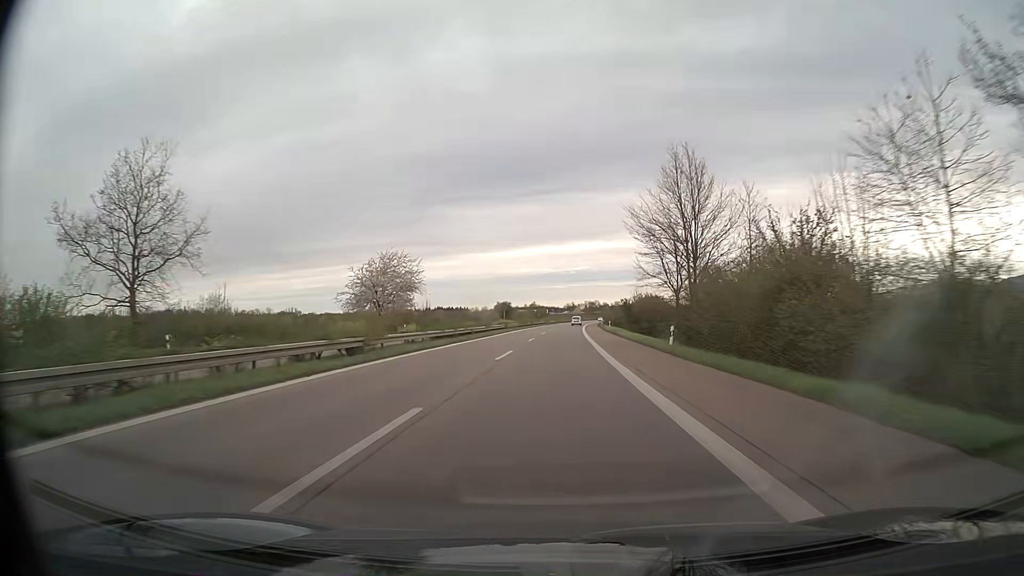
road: trunk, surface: asphalt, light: Day
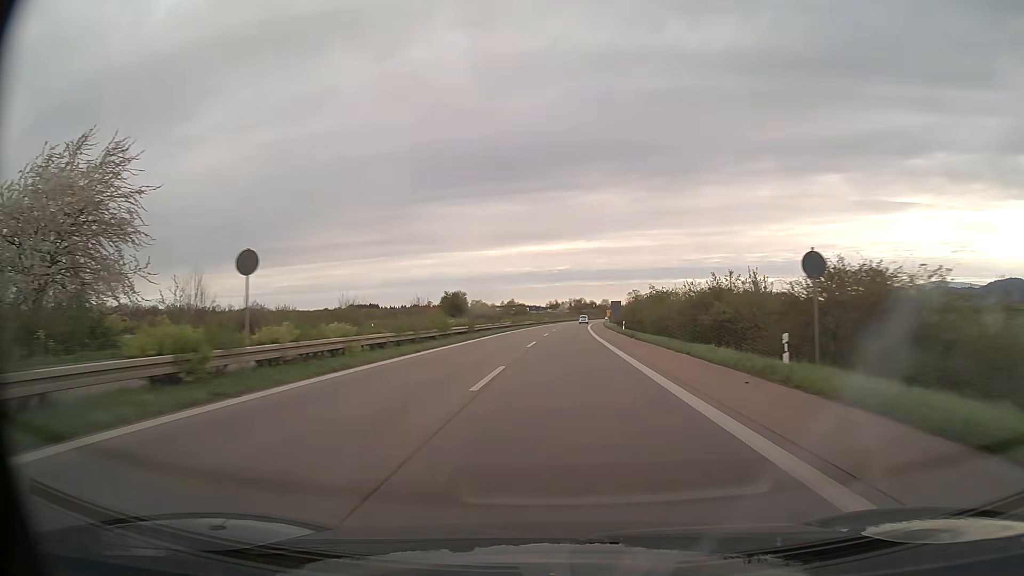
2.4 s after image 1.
(+0.9, +64.4) m; +2°
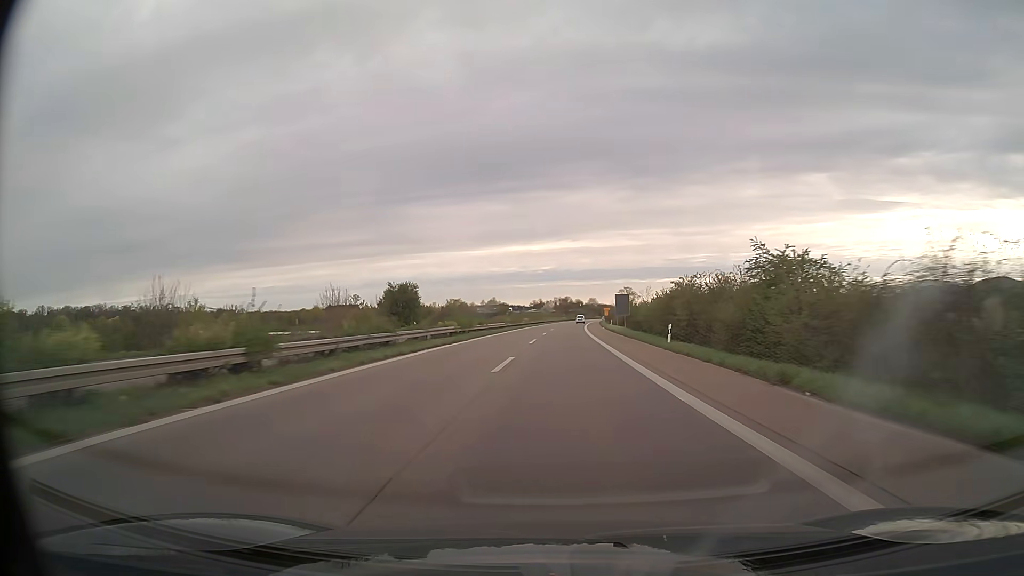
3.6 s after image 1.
(+0.4, +32.2) m; +1°
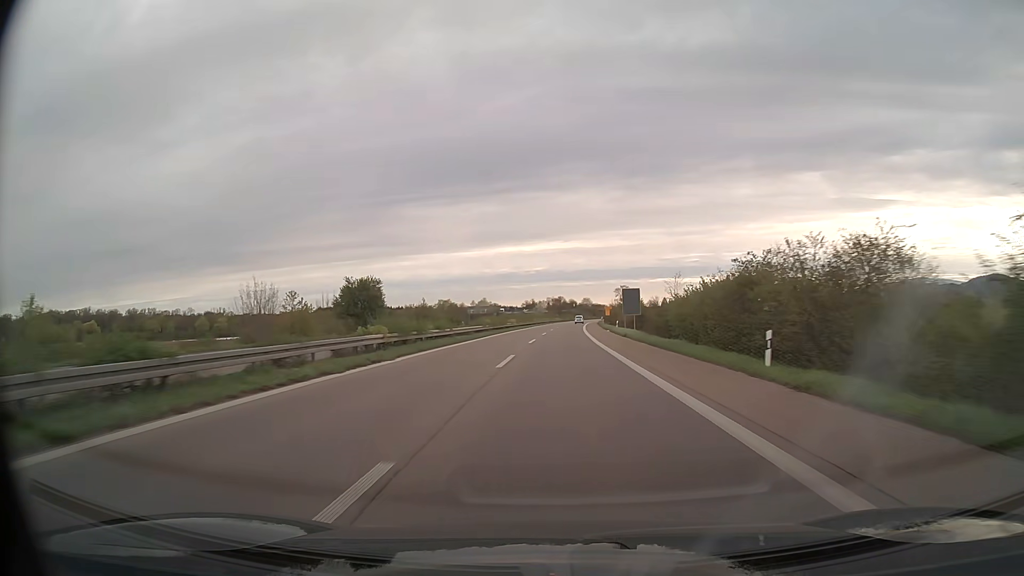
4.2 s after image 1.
(+0.1, +16.1) m; +1°
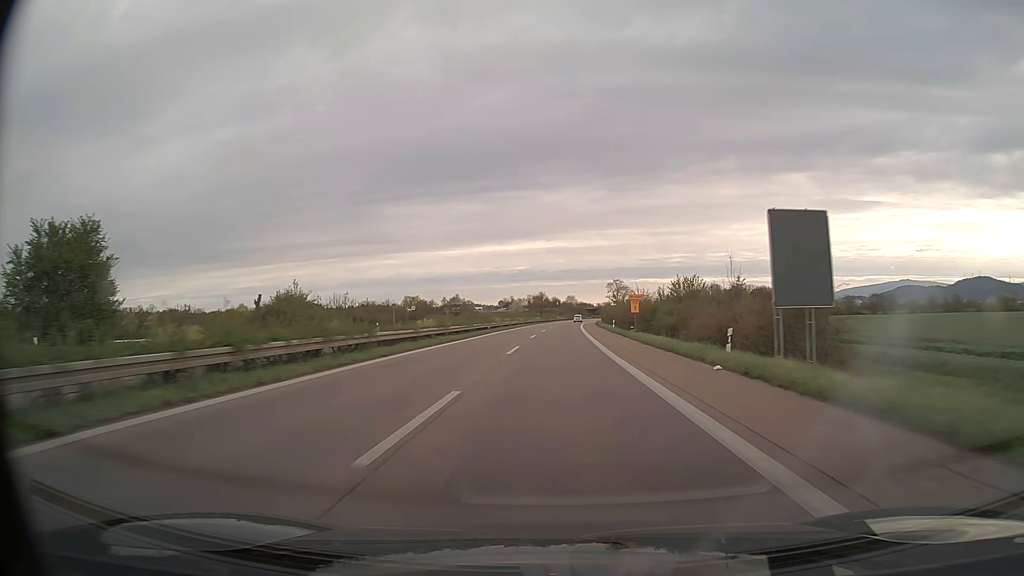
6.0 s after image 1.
(+0.6, +48.4) m; +2°
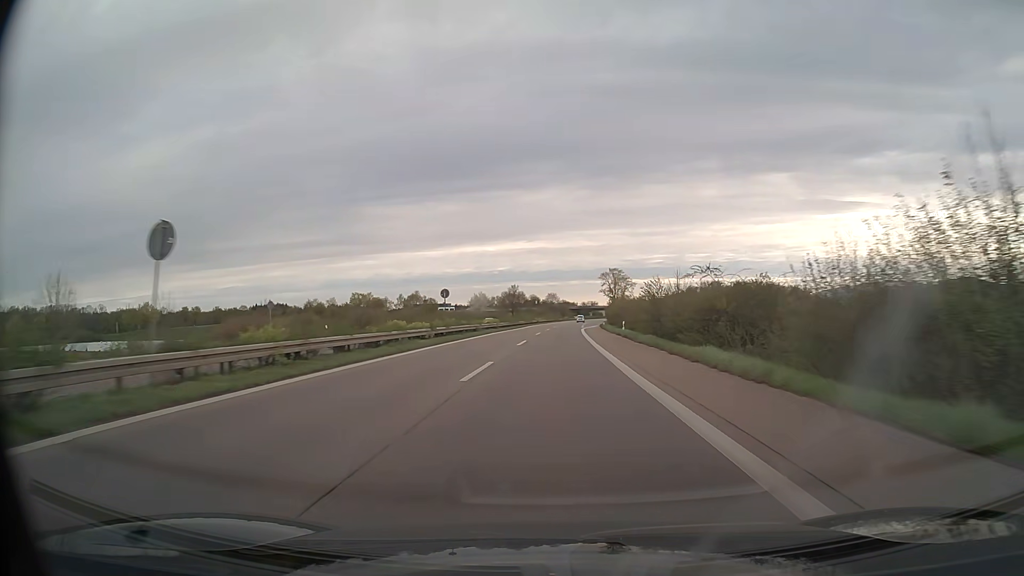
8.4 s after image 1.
(+1.0, +64.7) m; +2°
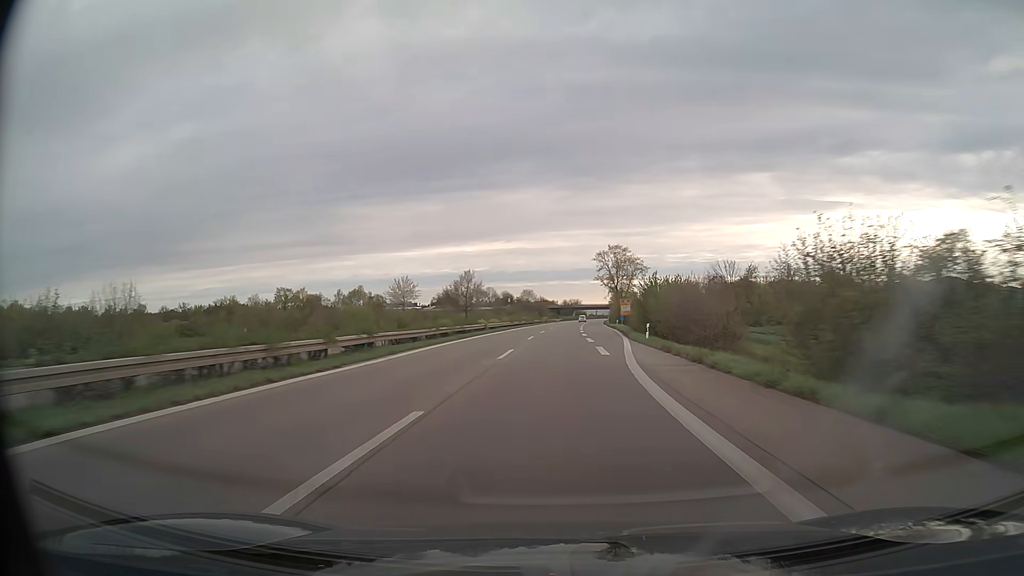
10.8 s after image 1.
(+1.1, +64.9) m; +2°
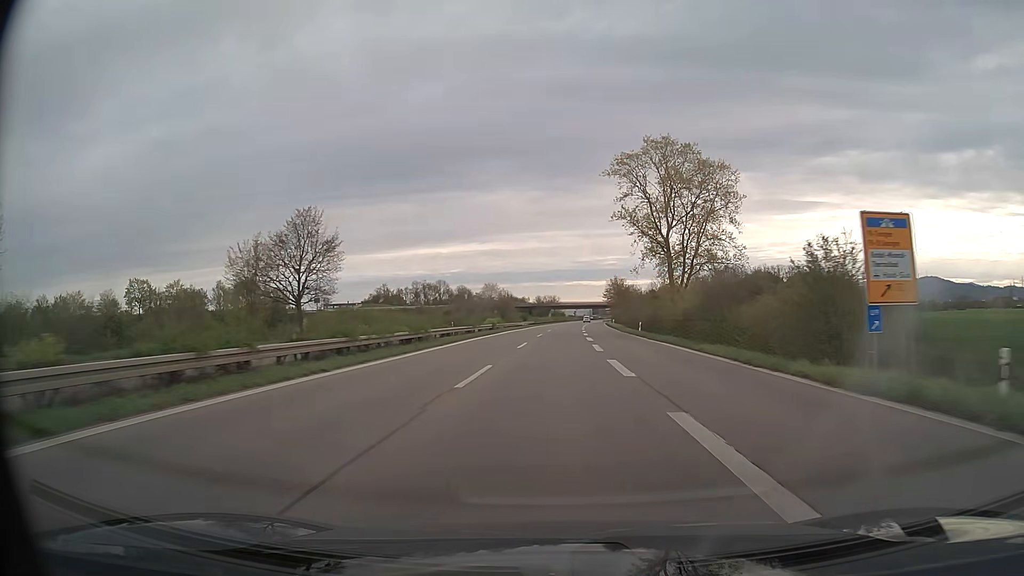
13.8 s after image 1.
(+1.6, +81.6) m; +2°
(0, +10) (0, +20) (0, +30) (0, +40) (+1, +50) (+1, +60) (+1, +70) (+2, +80) (+2, +90) (+3, +100) m
